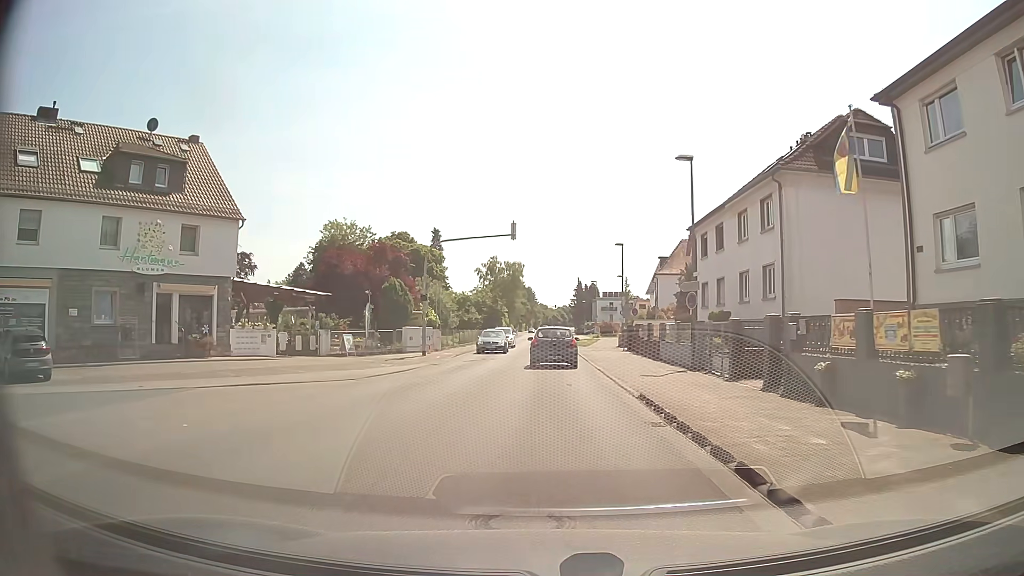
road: secondary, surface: asphalt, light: Day
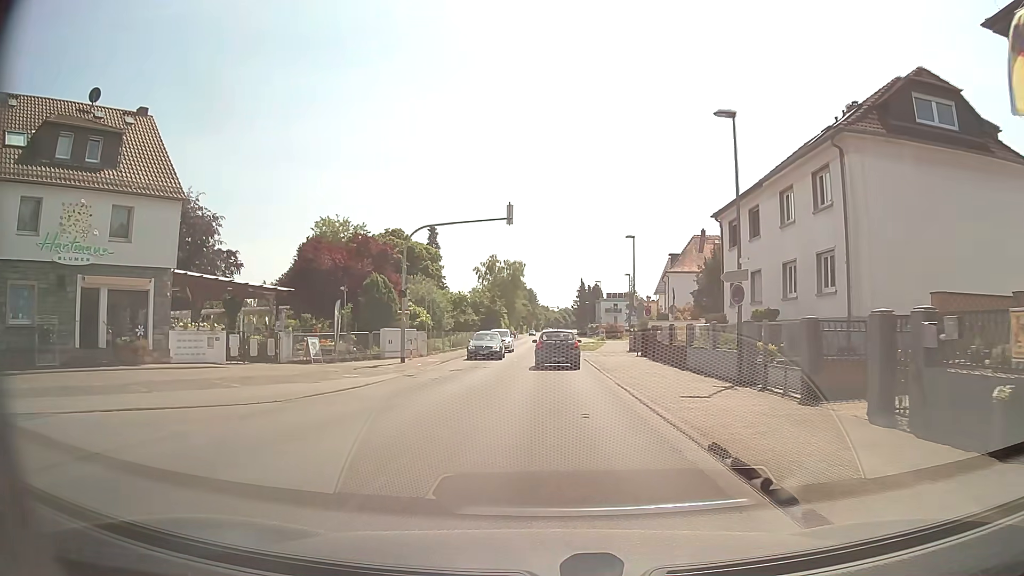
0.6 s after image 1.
(0.0, +5.7) m; 0°
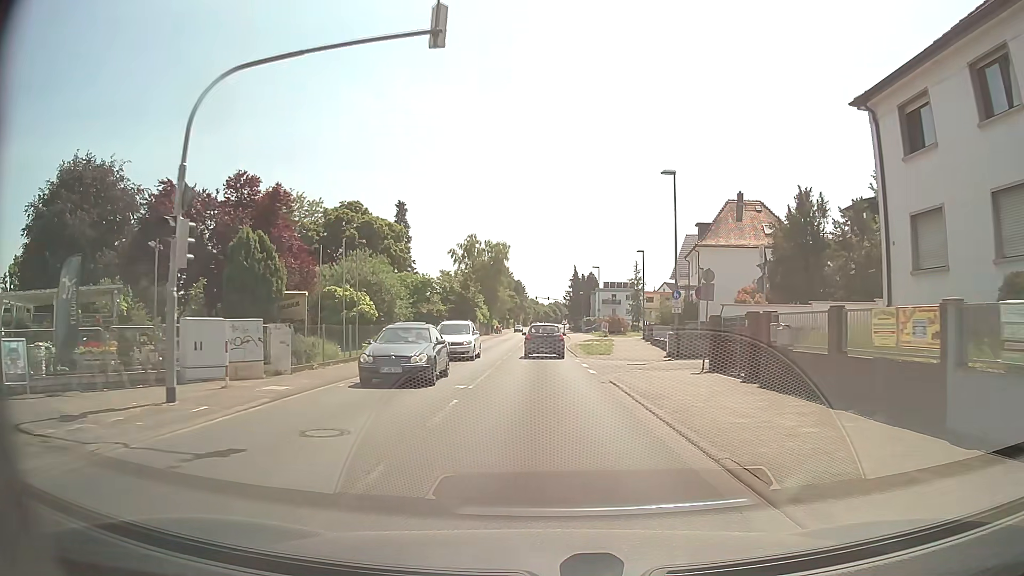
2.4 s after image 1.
(+0.3, +18.4) m; +1°
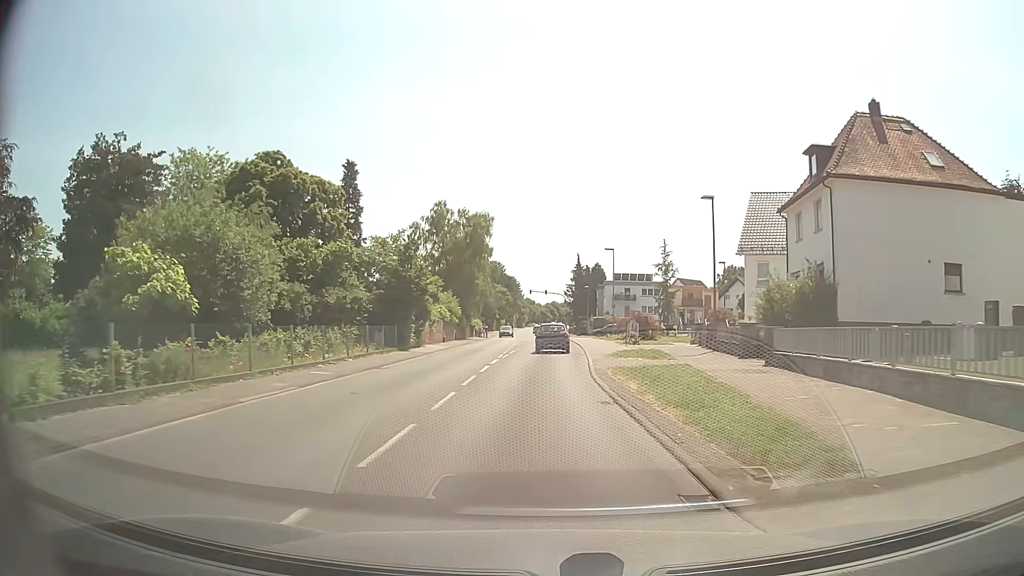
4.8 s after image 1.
(+0.1, +25.9) m; 0°
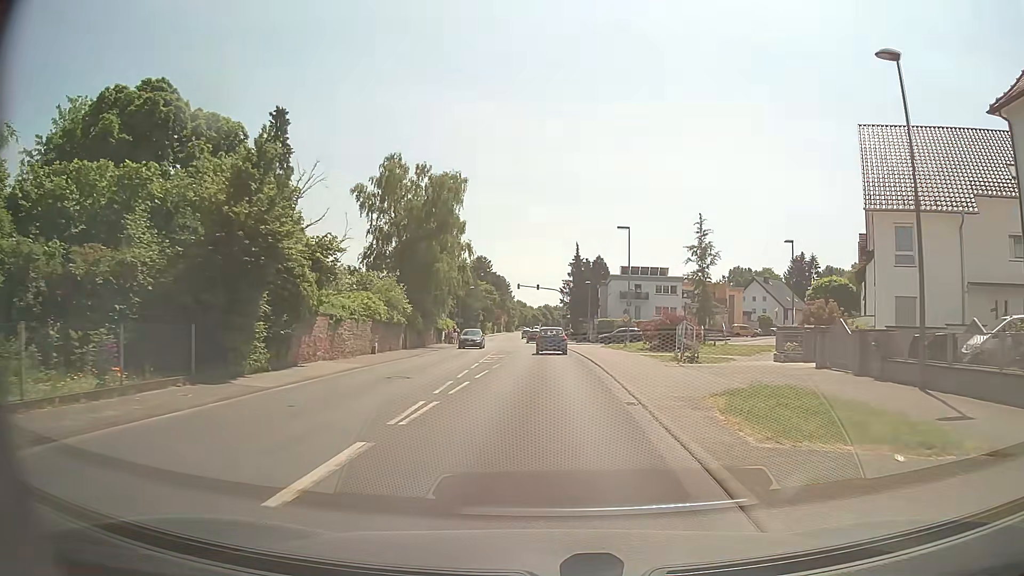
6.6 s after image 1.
(+0.1, +20.1) m; +1°
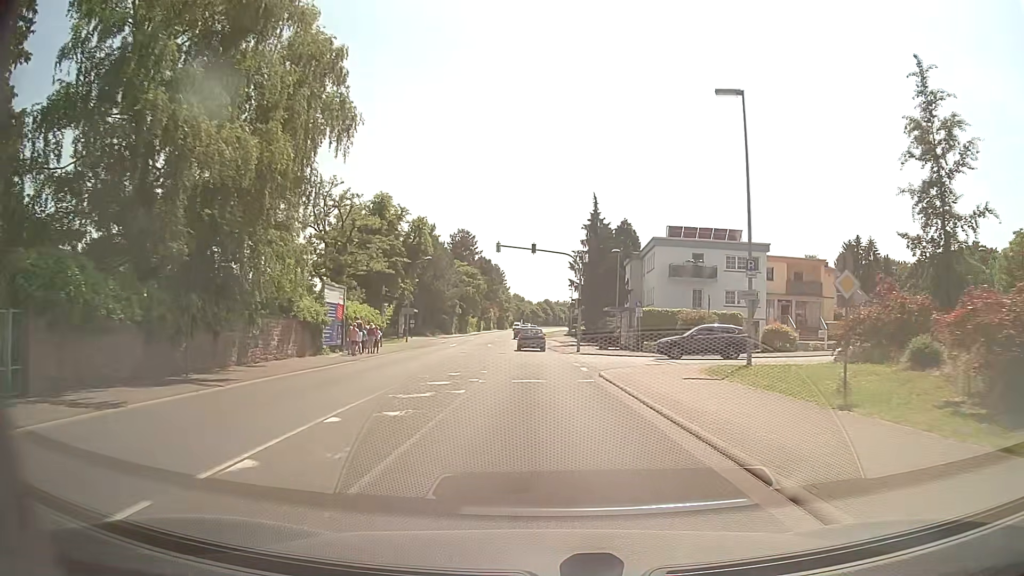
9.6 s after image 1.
(+0.1, +34.4) m; 0°
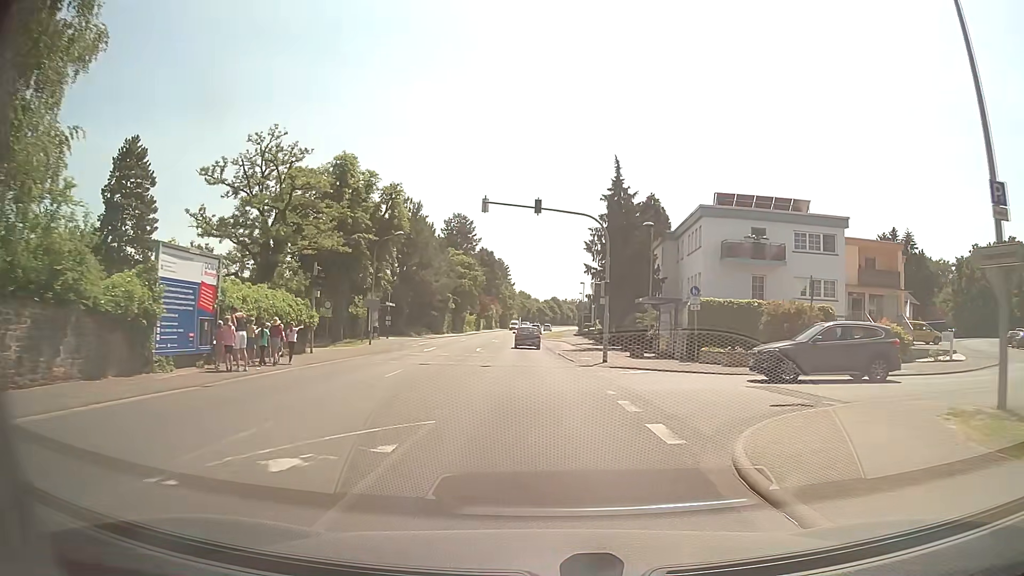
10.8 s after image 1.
(-0.1, +14.0) m; 0°
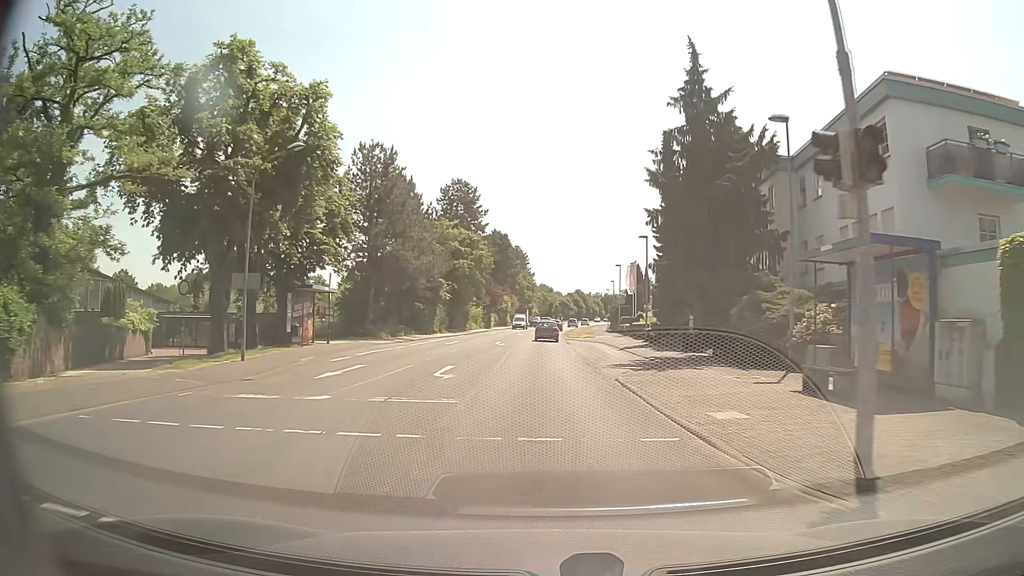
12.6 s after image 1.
(-0.4, +21.2) m; -2°
(0, +10) (0, +20) (0, +30) (0, +40) (0, +50) (0, +60) (+1, +70) (+1, +80) (+2, +90) (+2, +100) m
